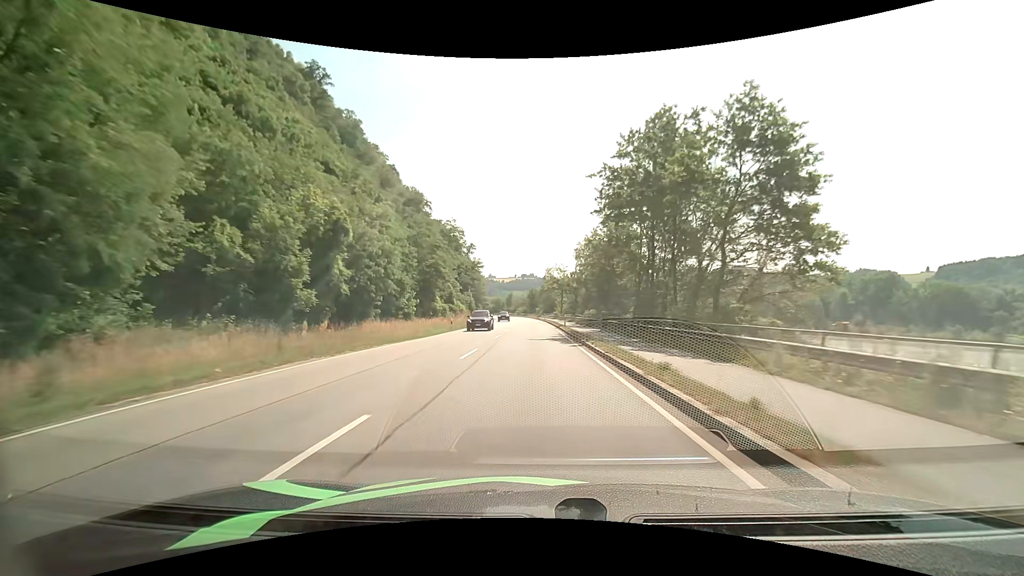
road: primary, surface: asphalt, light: Day
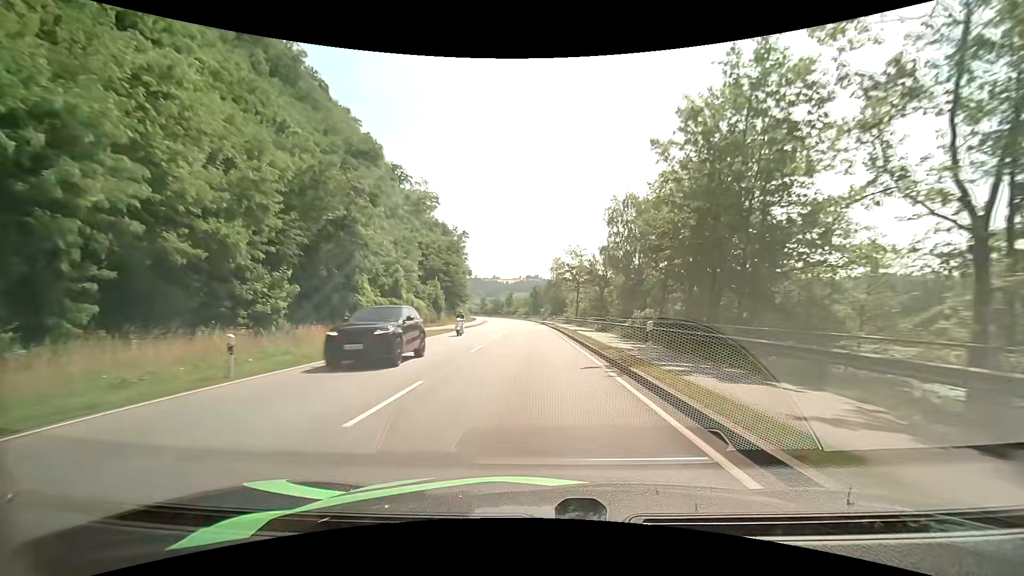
(-0.1, +31.9) m; 0°
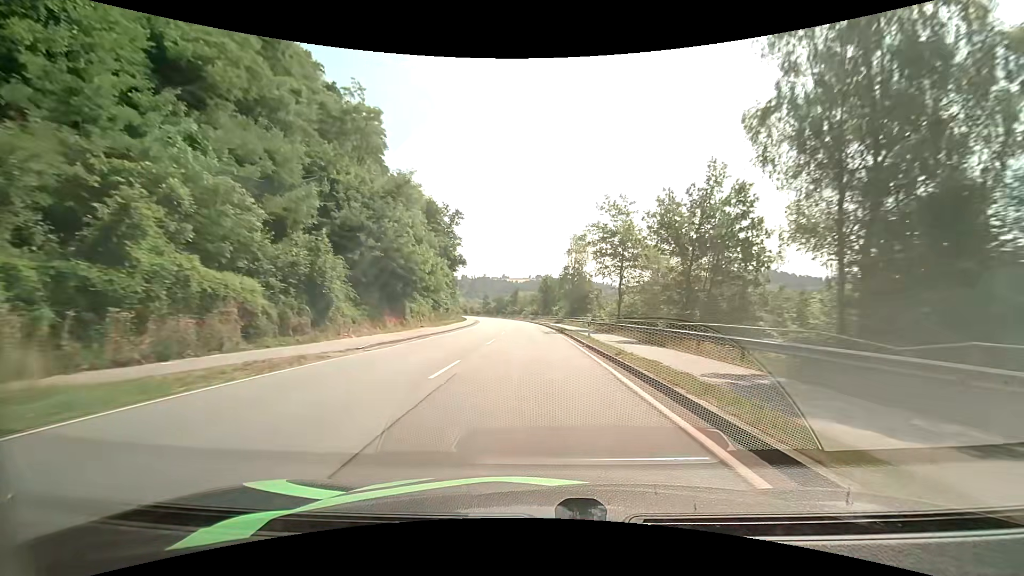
(-0.3, +31.7) m; -1°
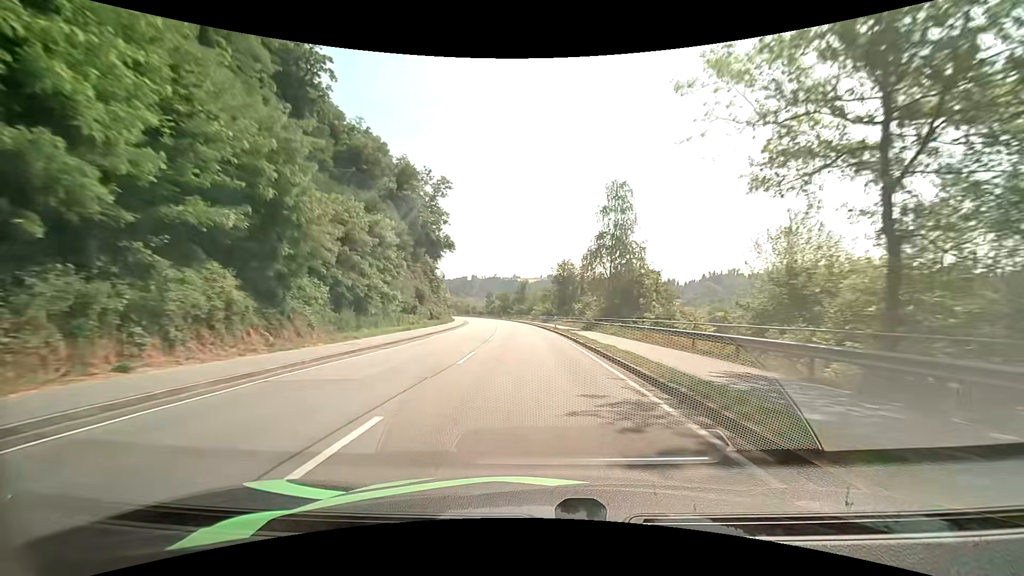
(-0.2, +31.9) m; -1°
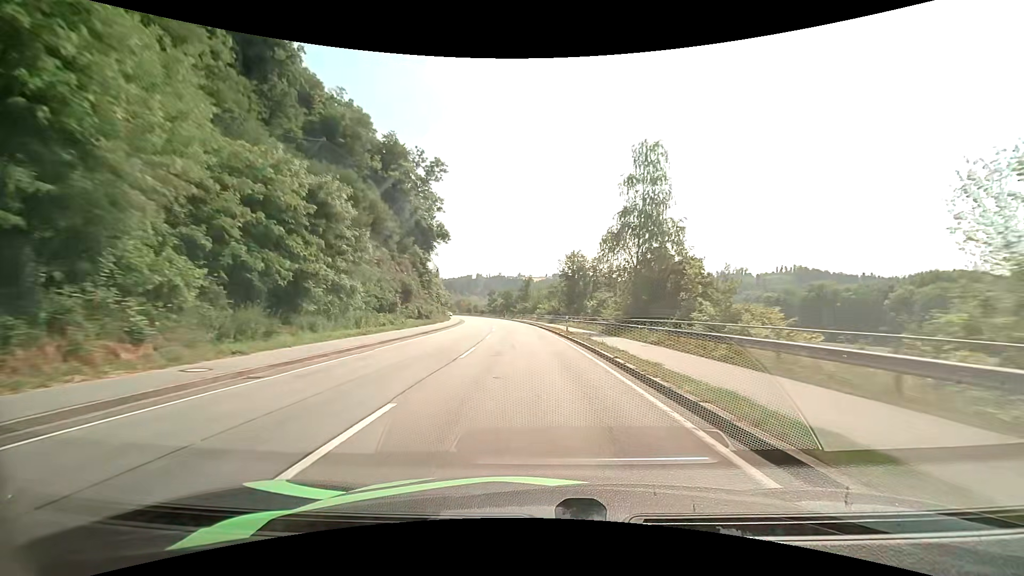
(-0.1, +10.7) m; 0°
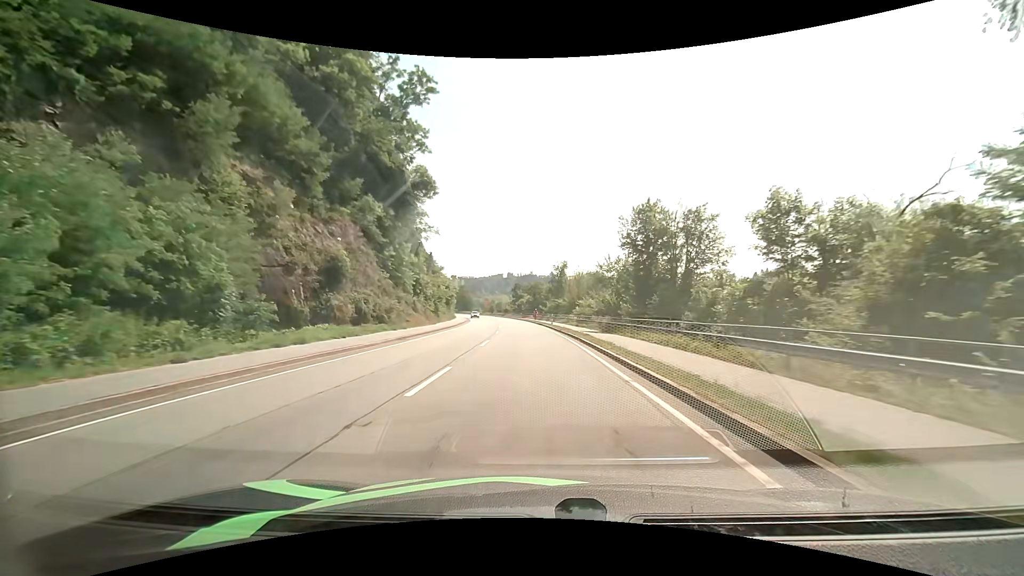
(-1.0, +31.8) m; -4°
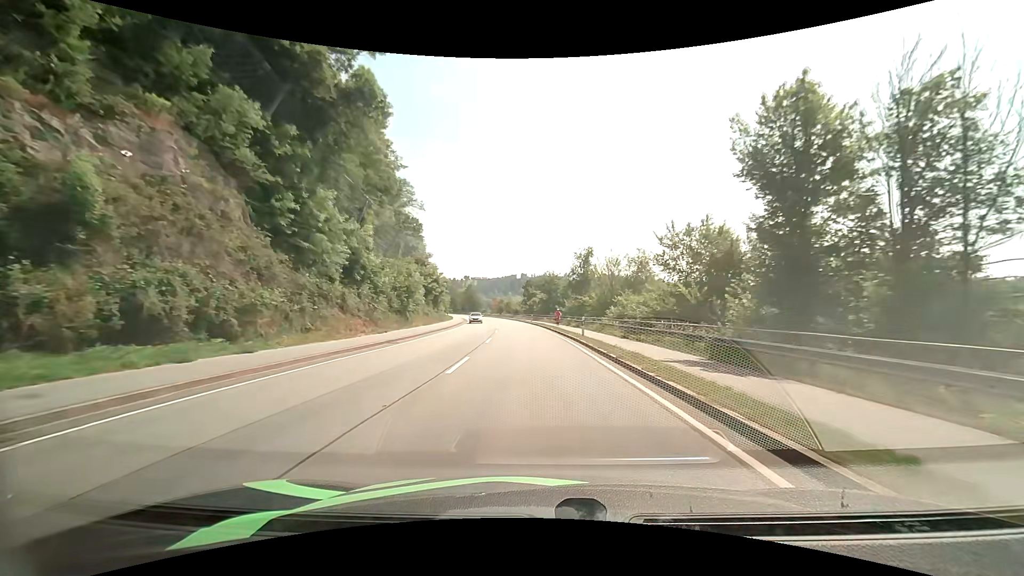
(-0.3, +20.9) m; -2°
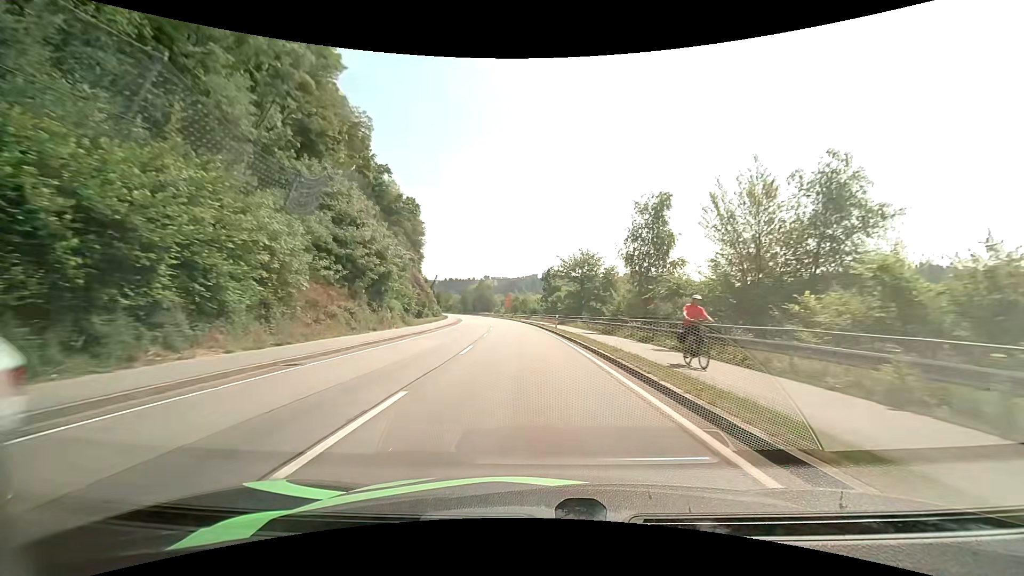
(-0.6, +31.4) m; -2°
(0, +10) (0, +20) (-1, +30) (-2, +40) (-2, +50) (-3, +60) (-5, +70) (-6, +80) (-7, +90) (-9, +99) m
